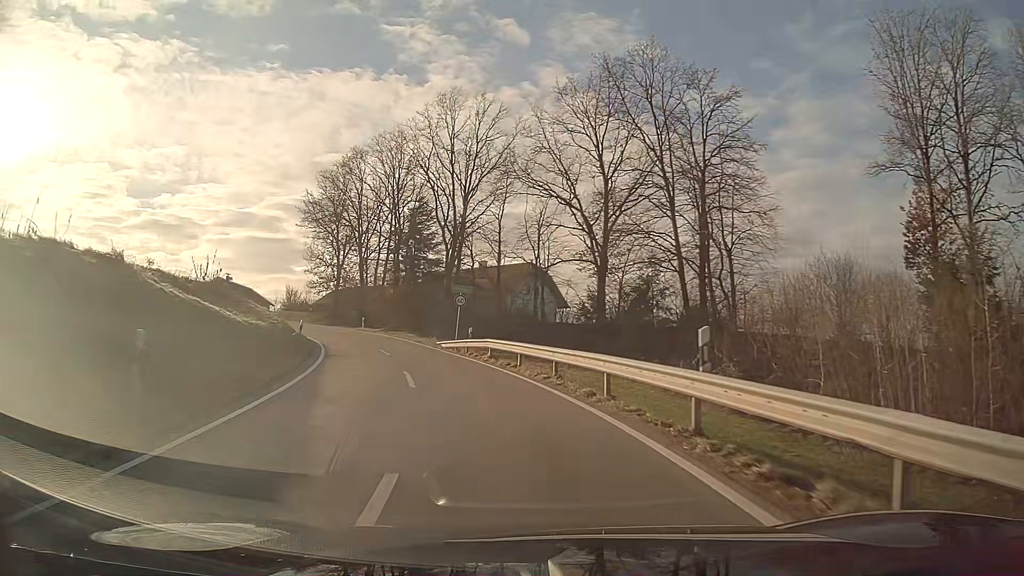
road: tertiary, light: Day
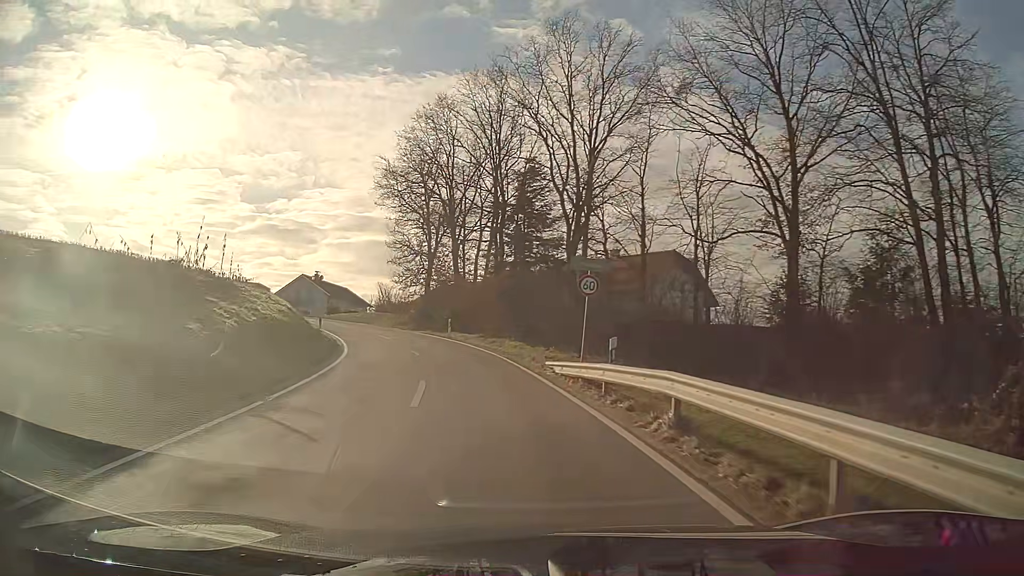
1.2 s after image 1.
(-1.4, +15.2) m; -11°
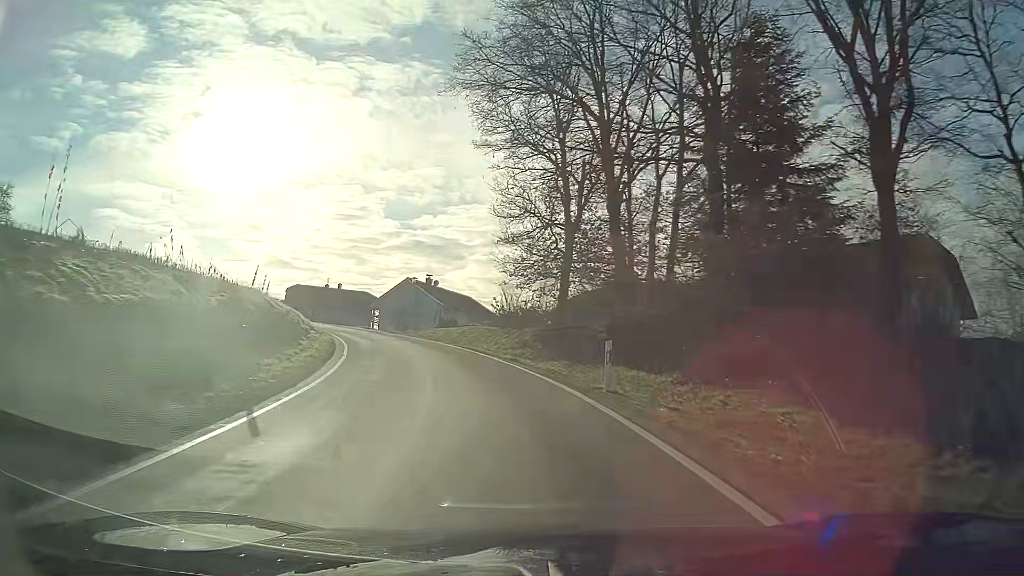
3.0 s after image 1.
(-2.5, +23.0) m; -13°
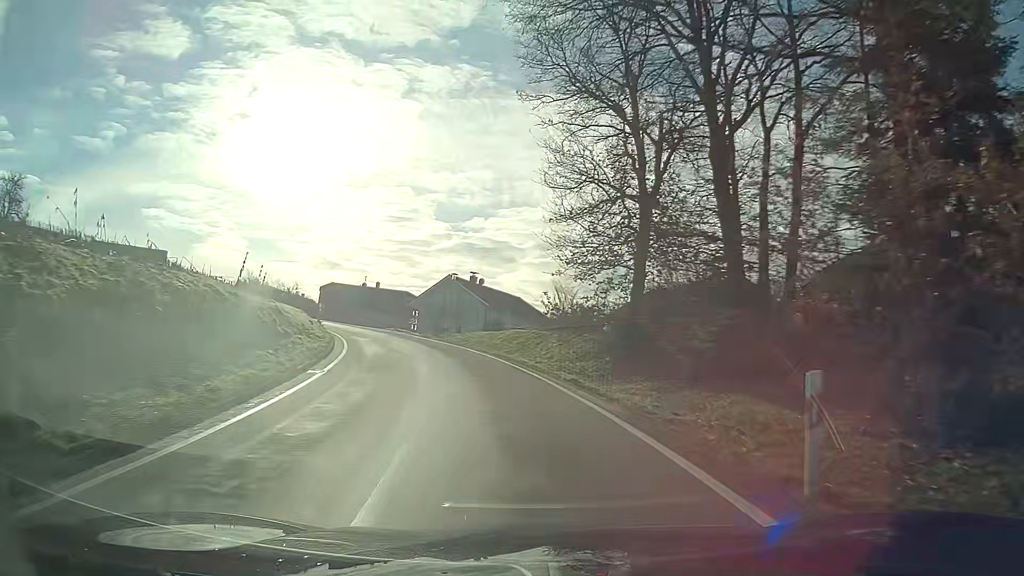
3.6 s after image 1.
(-0.2, +7.9) m; -3°
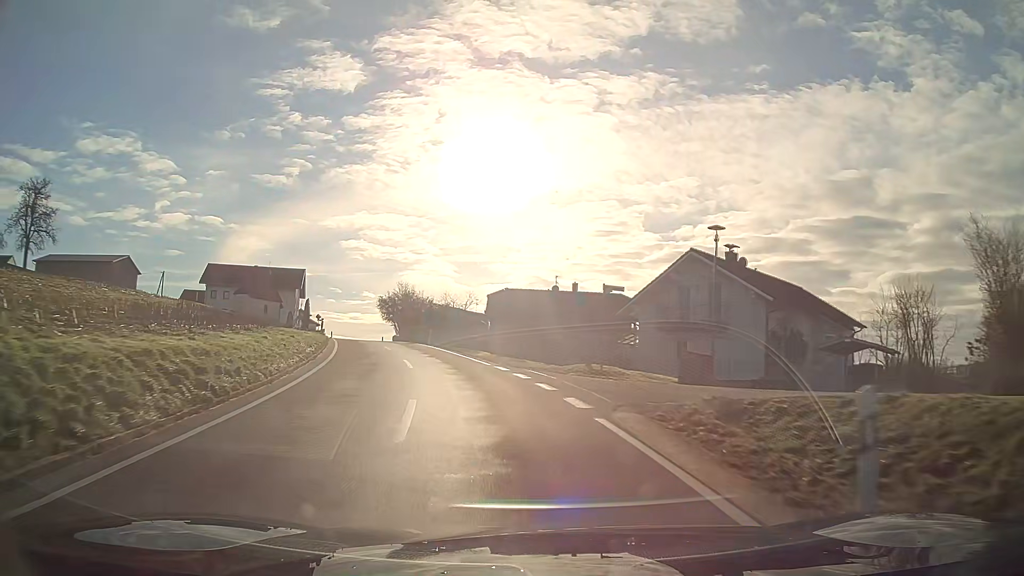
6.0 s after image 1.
(-5.3, +31.5) m; -20°
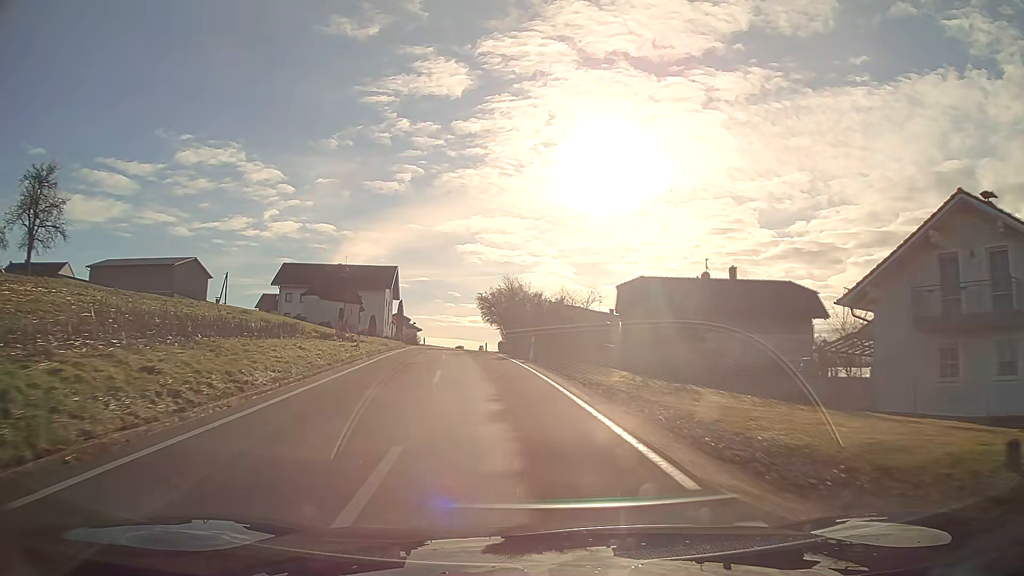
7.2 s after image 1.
(-1.4, +16.4) m; -9°
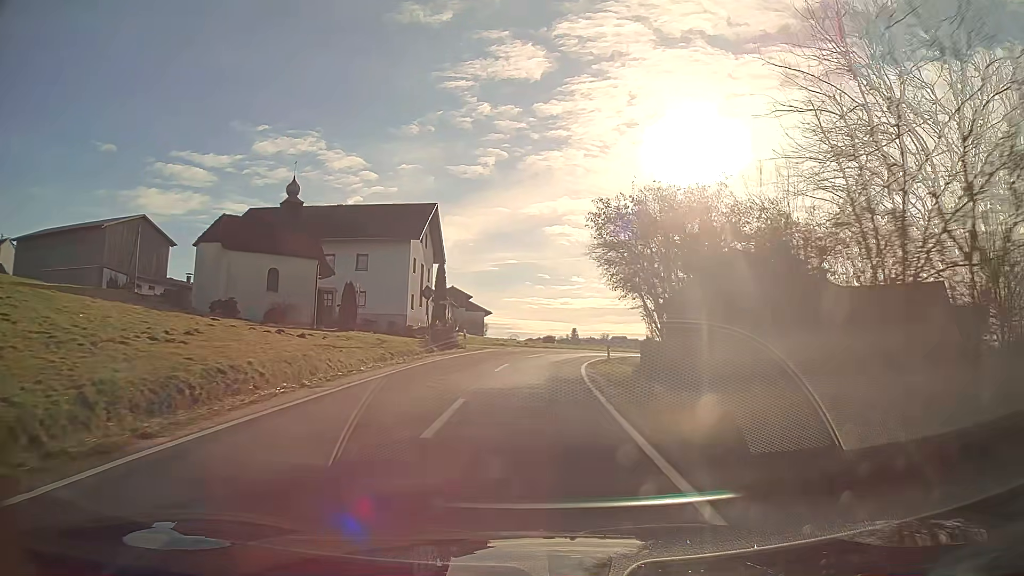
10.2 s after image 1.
(-3.6, +43.4) m; -6°
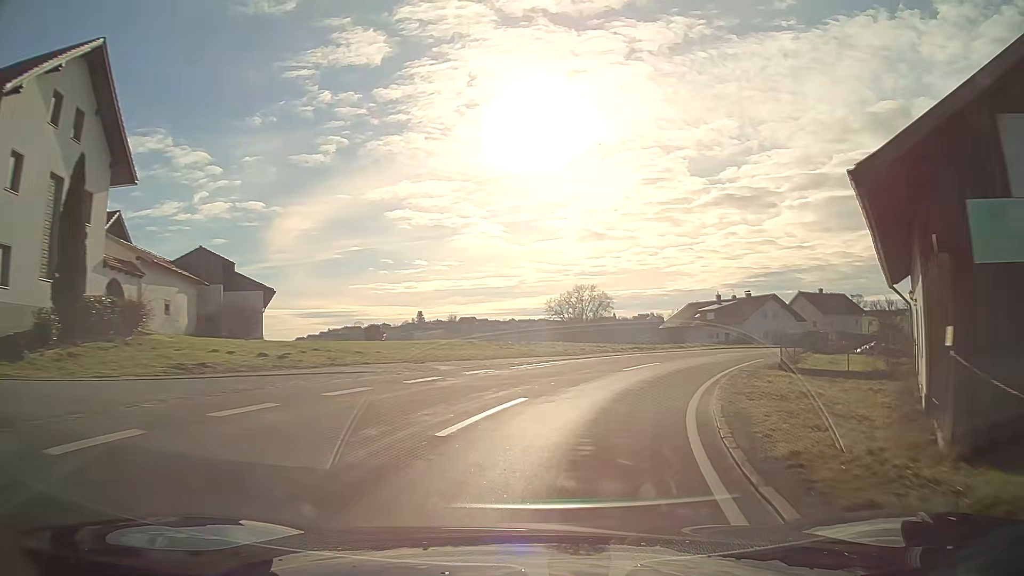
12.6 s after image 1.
(+3.0, +35.0) m; +16°
(+1, +10) (+4, +20) (+8, +29) (+12, +38) (+17, +46) (+23, +55) (+28, +63) (+34, +71) (+40, +79) (+46, +87) m
